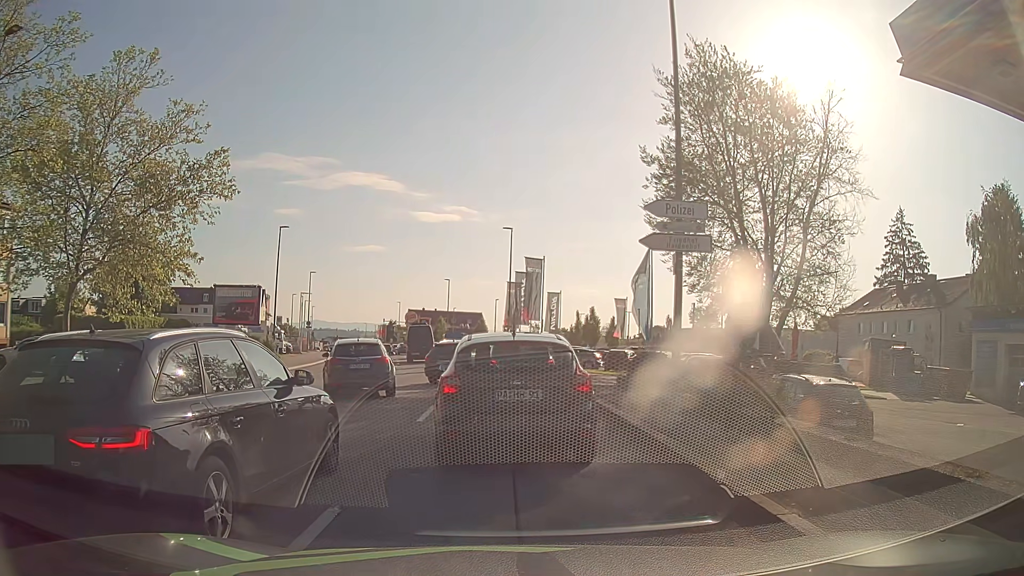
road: tertiary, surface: asphalt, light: Day
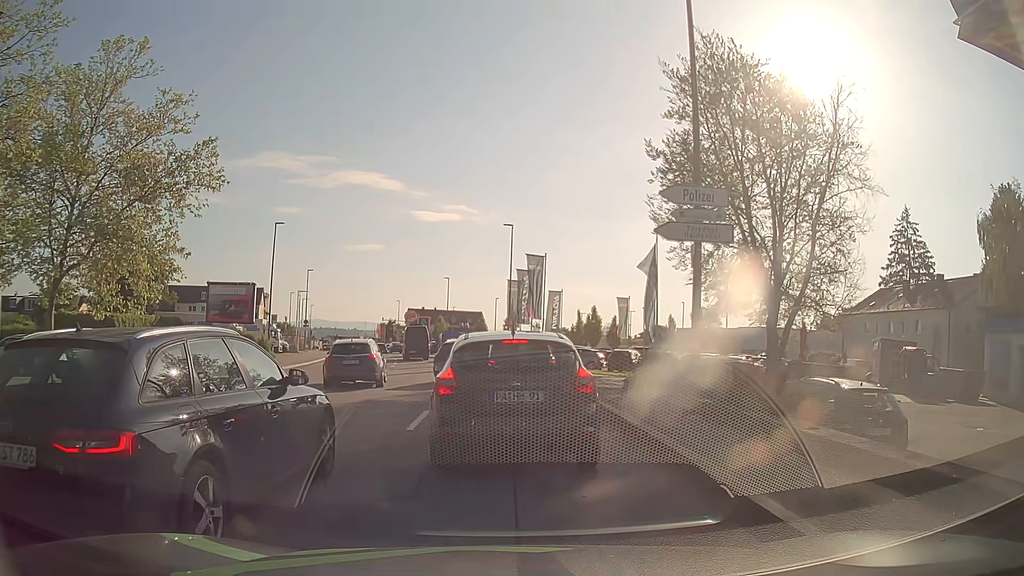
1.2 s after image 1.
(0.0, +1.3) m; 0°
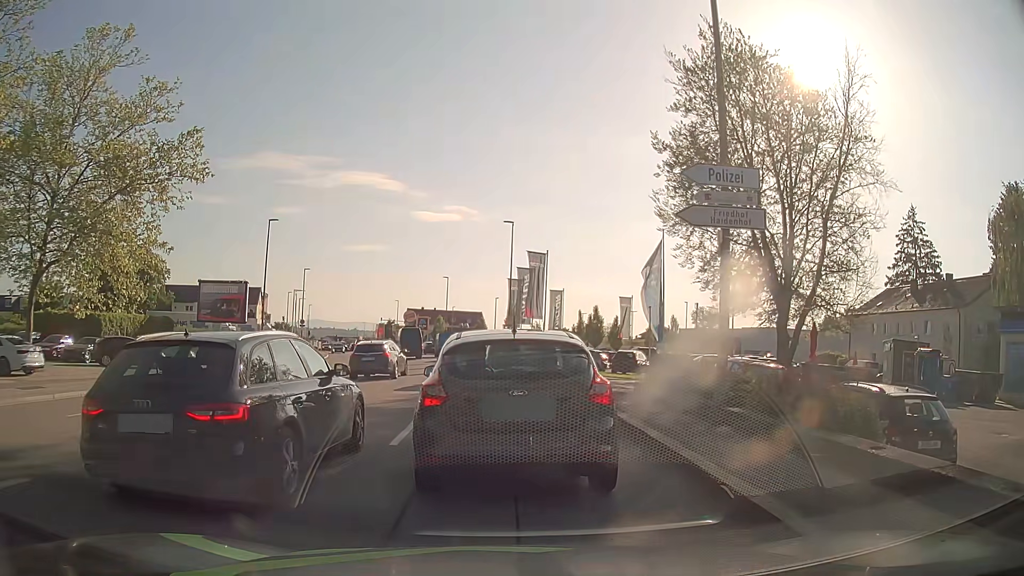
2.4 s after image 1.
(0.0, +1.5) m; 0°
